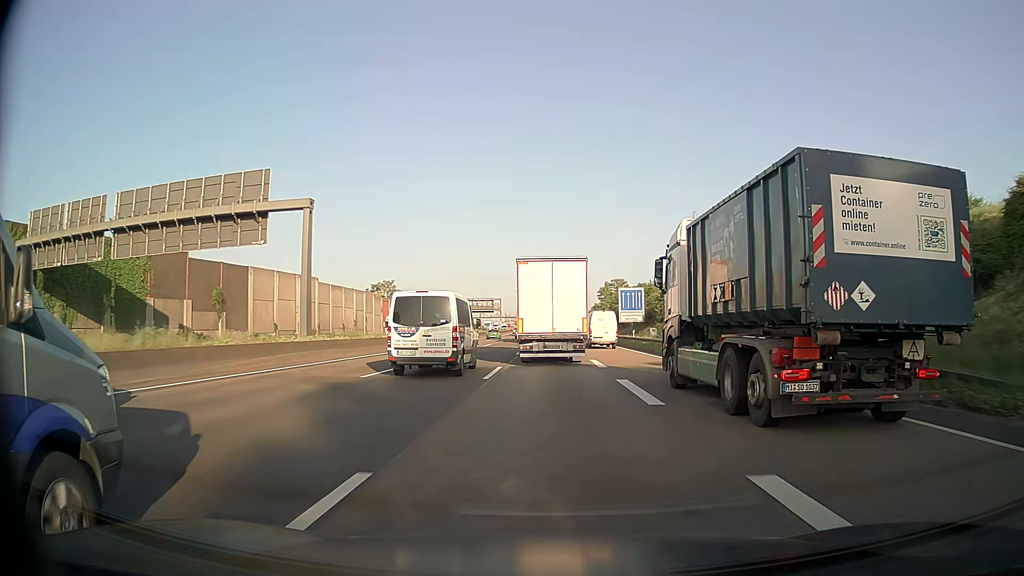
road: motorway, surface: asphalt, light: Day
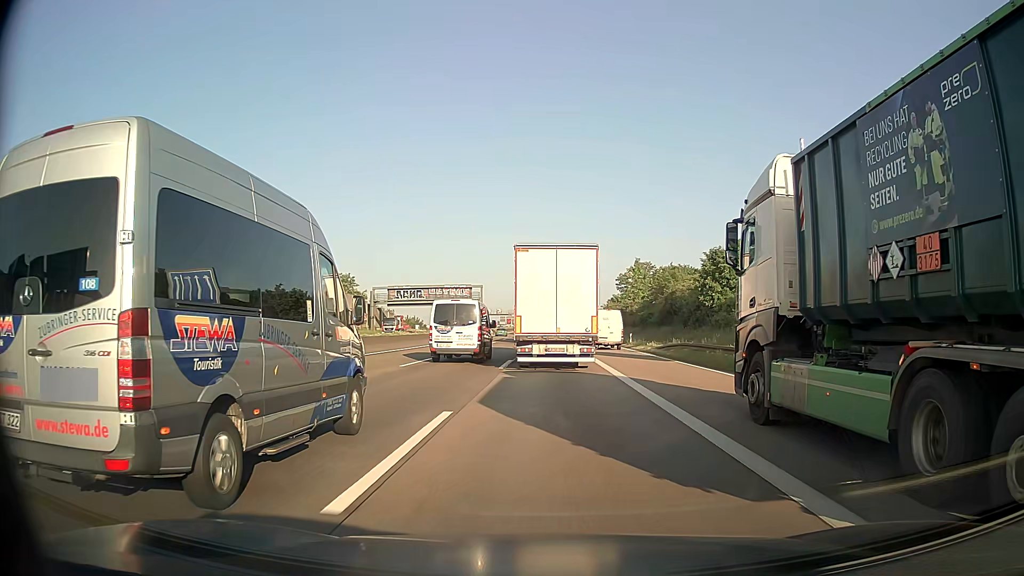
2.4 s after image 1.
(-0.1, +49.4) m; 0°
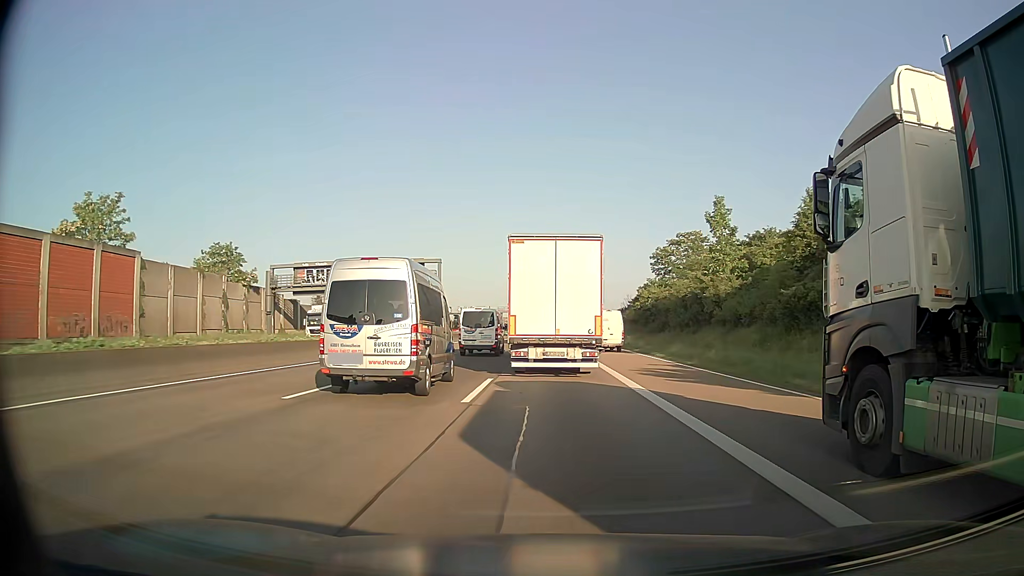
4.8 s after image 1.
(+0.1, +46.6) m; 0°
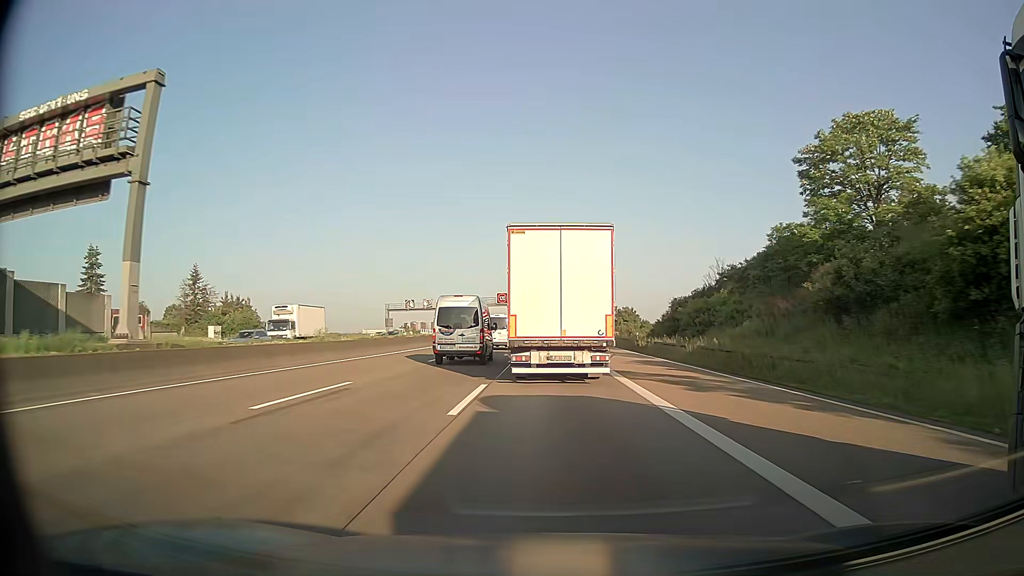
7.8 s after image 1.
(-0.1, +55.4) m; 0°
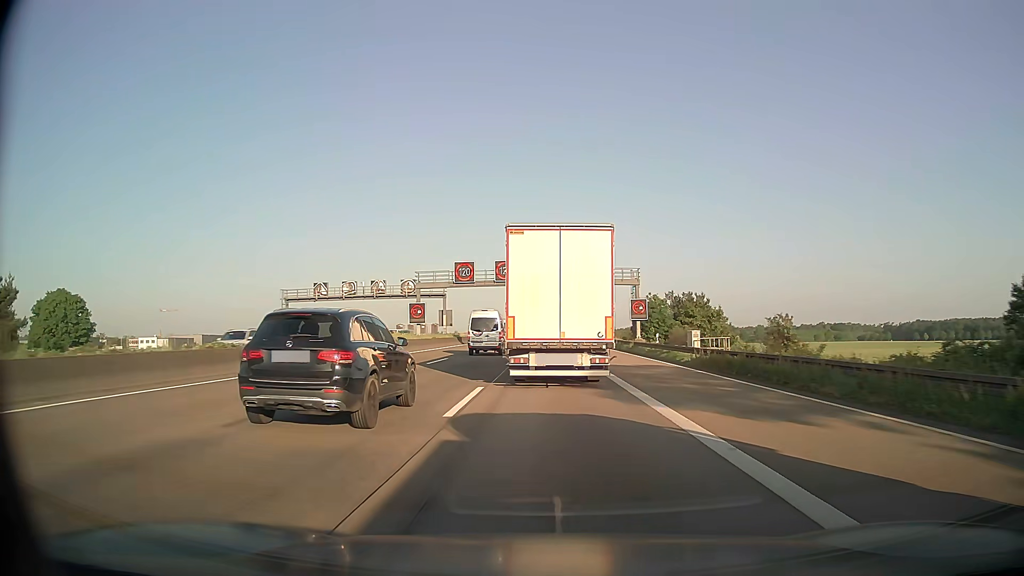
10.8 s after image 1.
(-0.2, +54.2) m; 0°
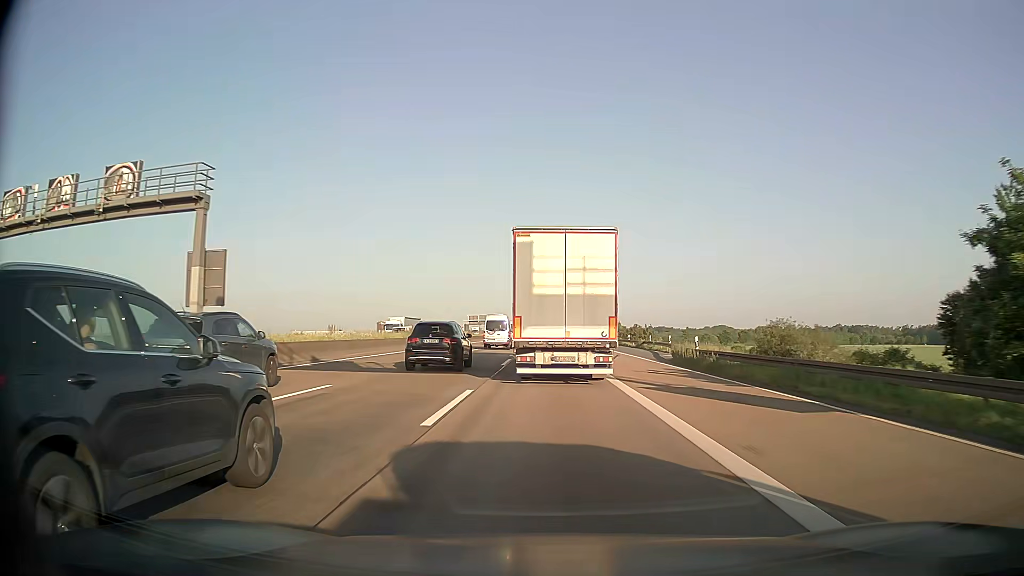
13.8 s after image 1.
(0.0, +55.4) m; 0°
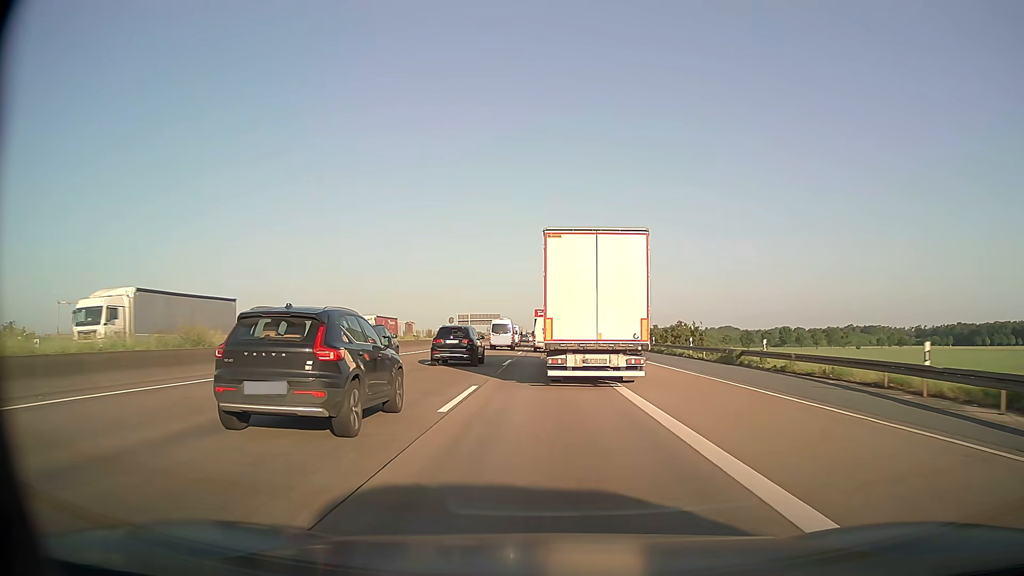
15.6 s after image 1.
(-0.3, +34.9) m; 0°
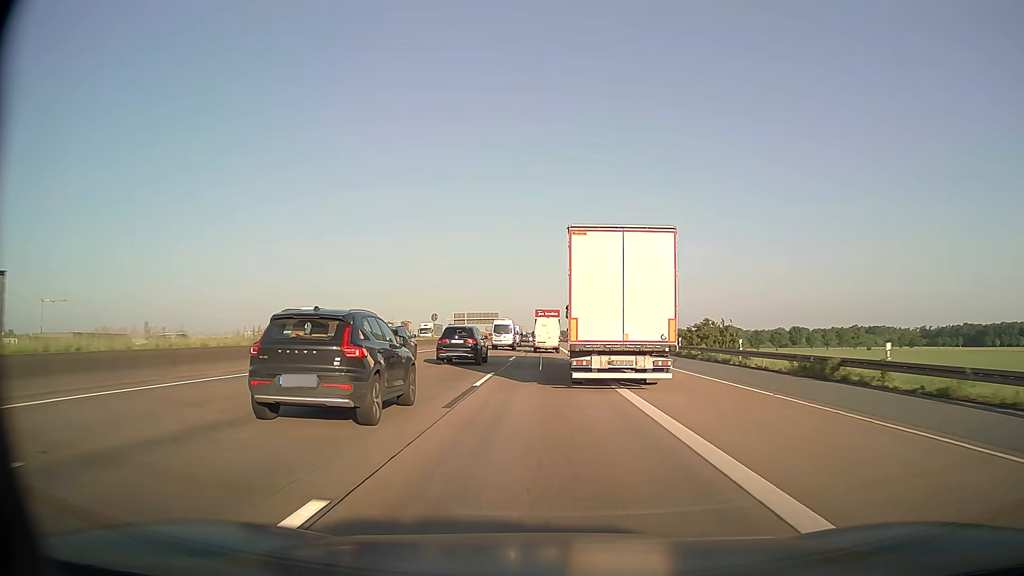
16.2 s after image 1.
(0.0, +12.2) m; 0°
(0, +10) (0, +20) (0, +30) (0, +40) (0, +50) (0, +60) (0, +70) (0, +80) (-1, +90) (-1, +100) m
